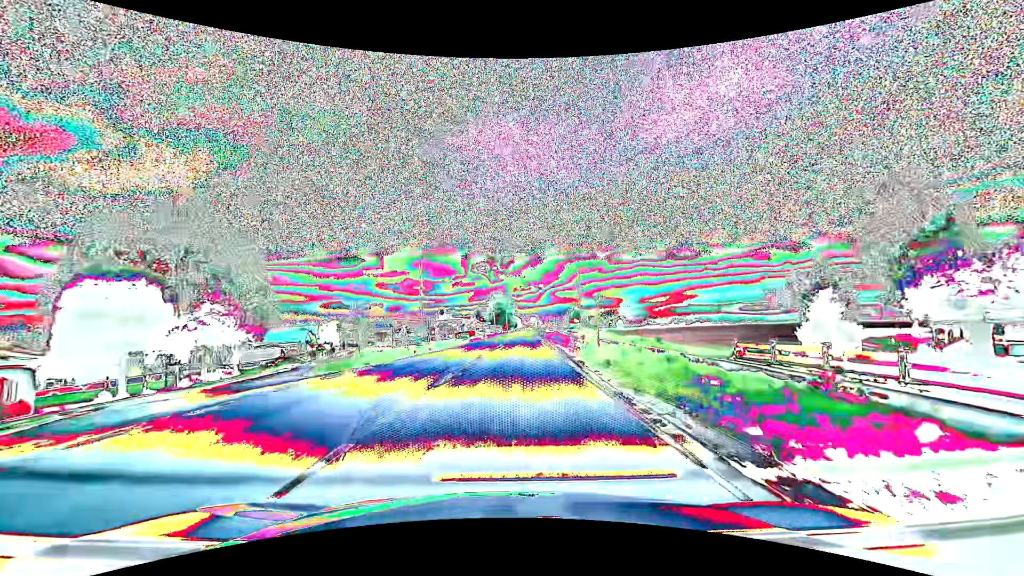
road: primary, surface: asphalt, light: Day
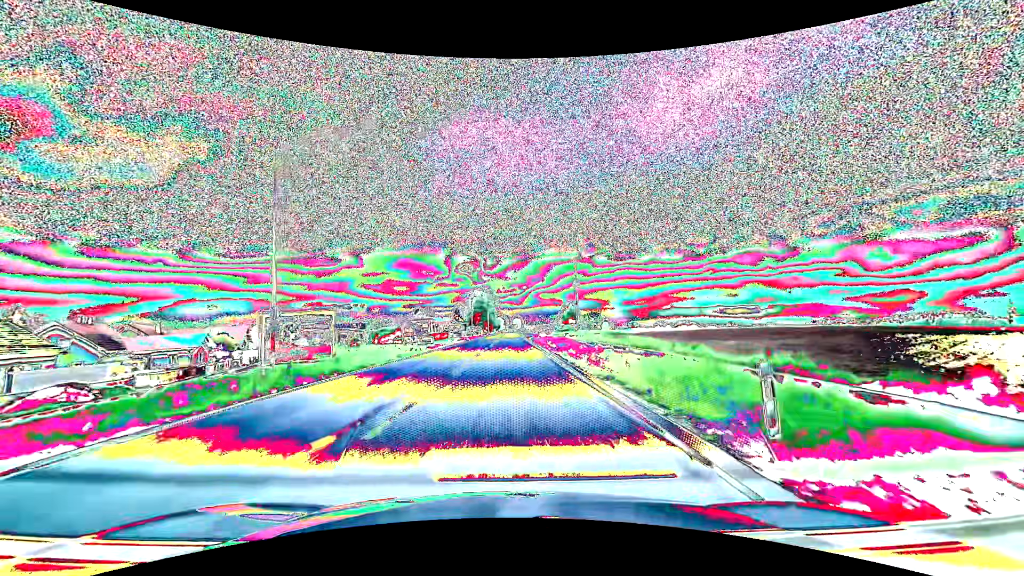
(+0.4, +23.7) m; +2°
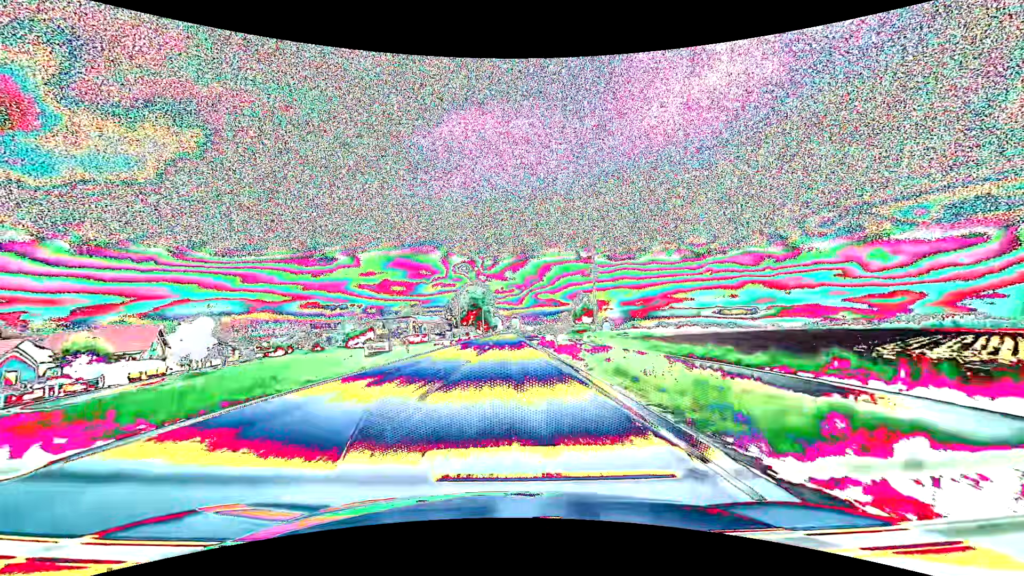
(+0.1, +23.8) m; 0°
(0, +10) (0, +20) (0, +30) (0, +40) (0, +50) (0, +60) (0, +70) (0, +80) (0, +90) (0, +100) m
